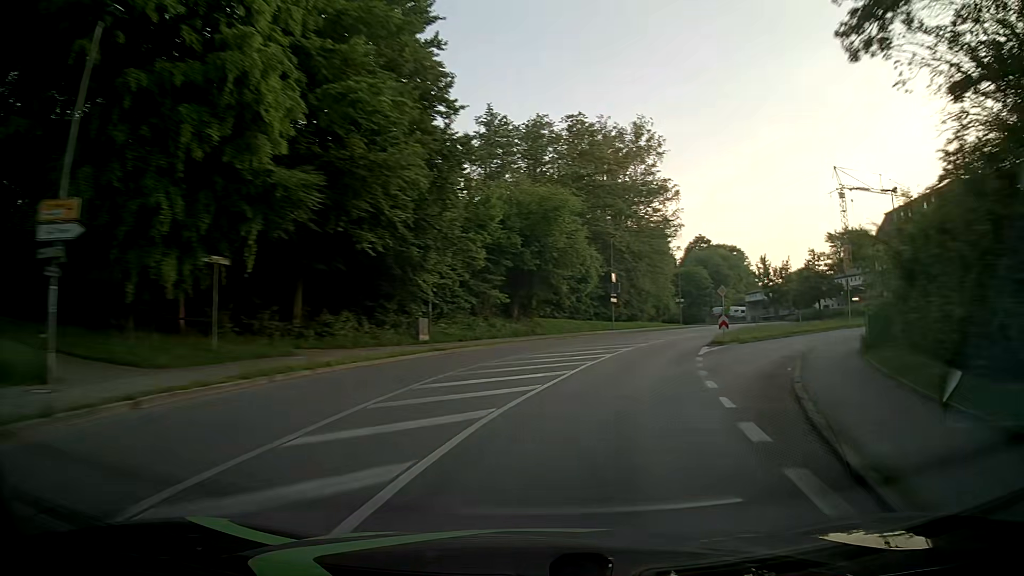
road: unclassified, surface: asphalt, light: Day
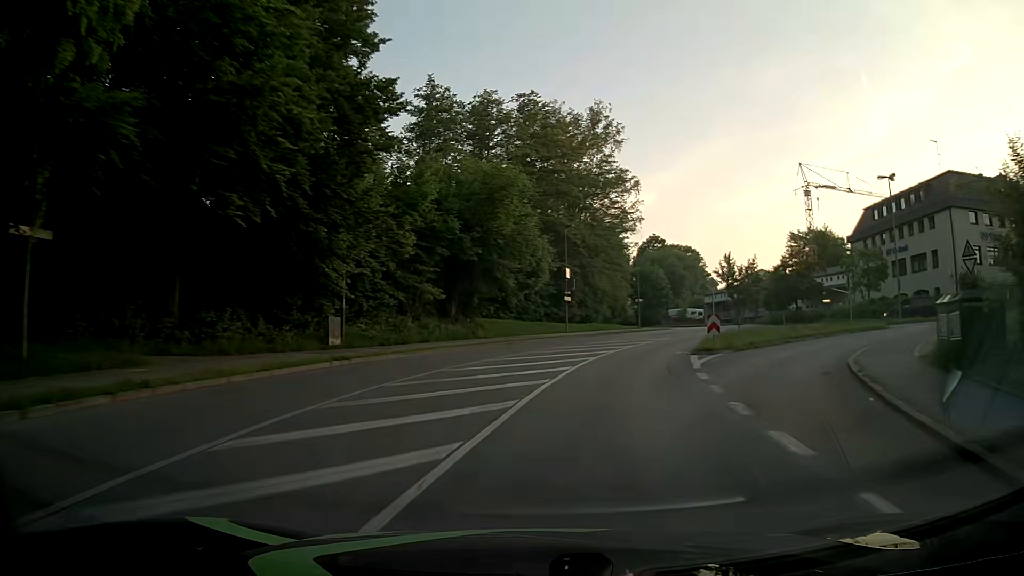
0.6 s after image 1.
(+0.2, +7.1) m; +4°
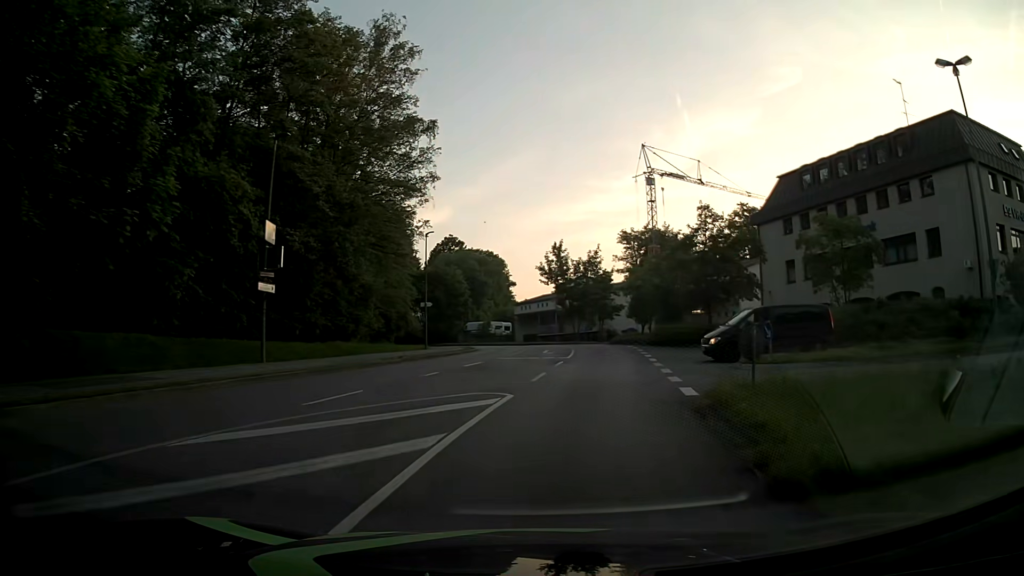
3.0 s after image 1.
(+5.0, +27.4) m; +19°
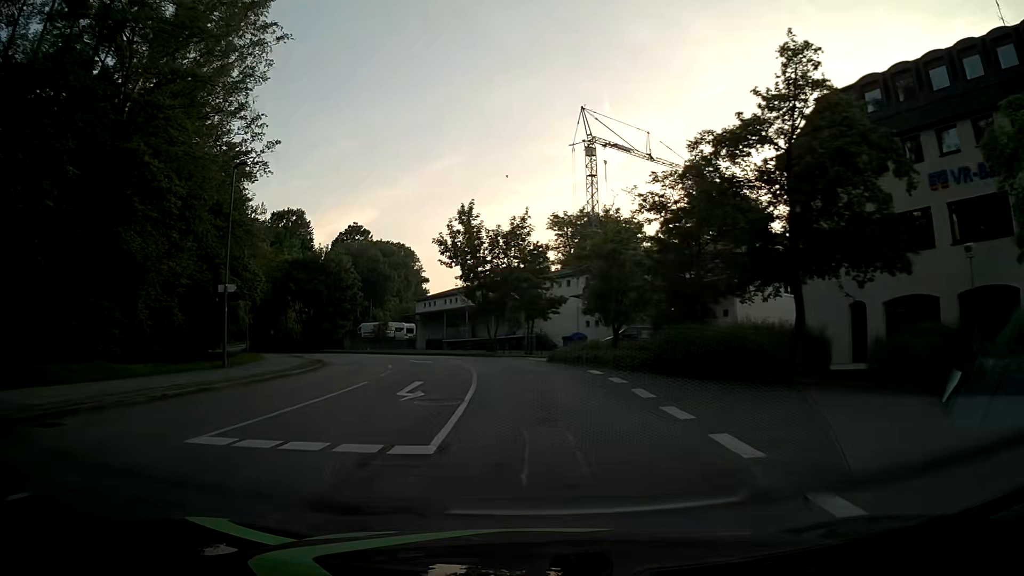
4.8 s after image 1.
(+1.6, +21.2) m; +6°
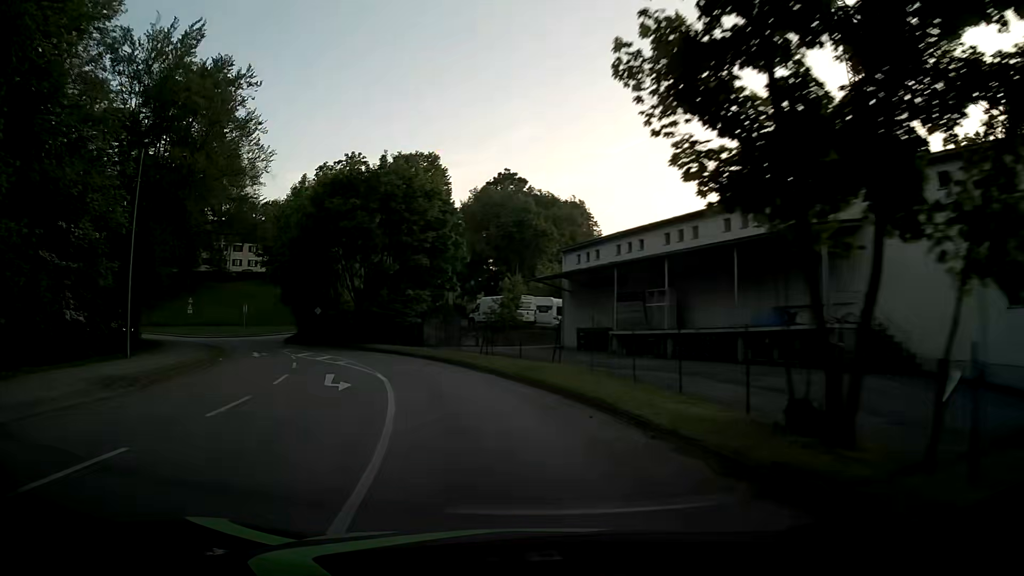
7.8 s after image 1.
(-3.2, +36.6) m; -15°
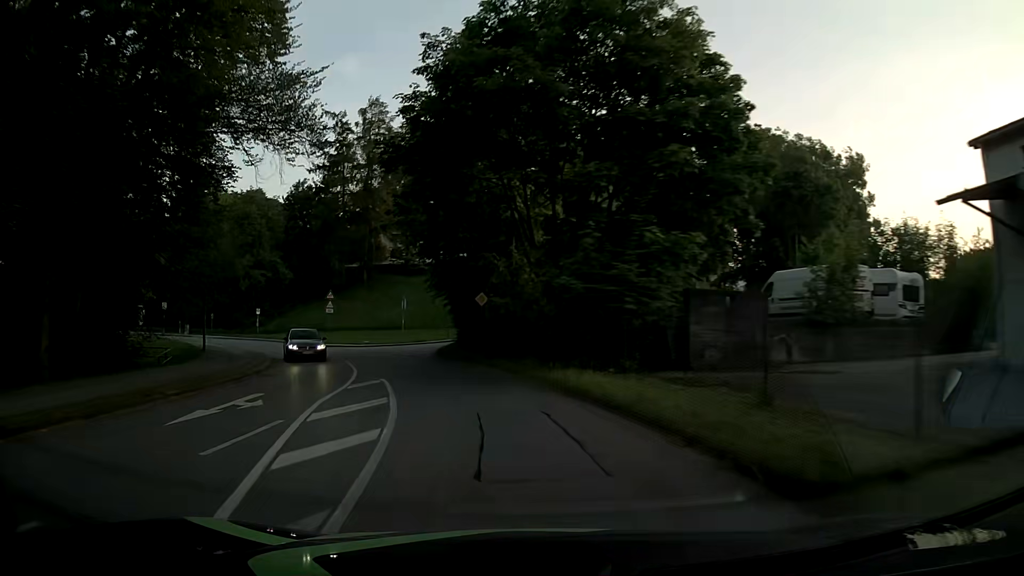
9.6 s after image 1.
(-3.9, +22.2) m; -20°
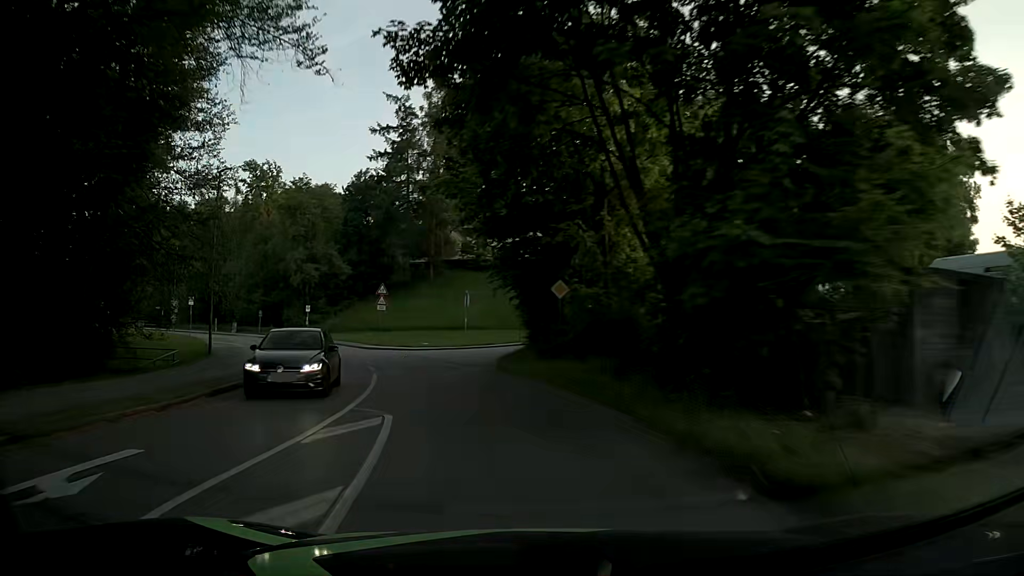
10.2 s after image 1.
(-0.5, +7.6) m; -7°
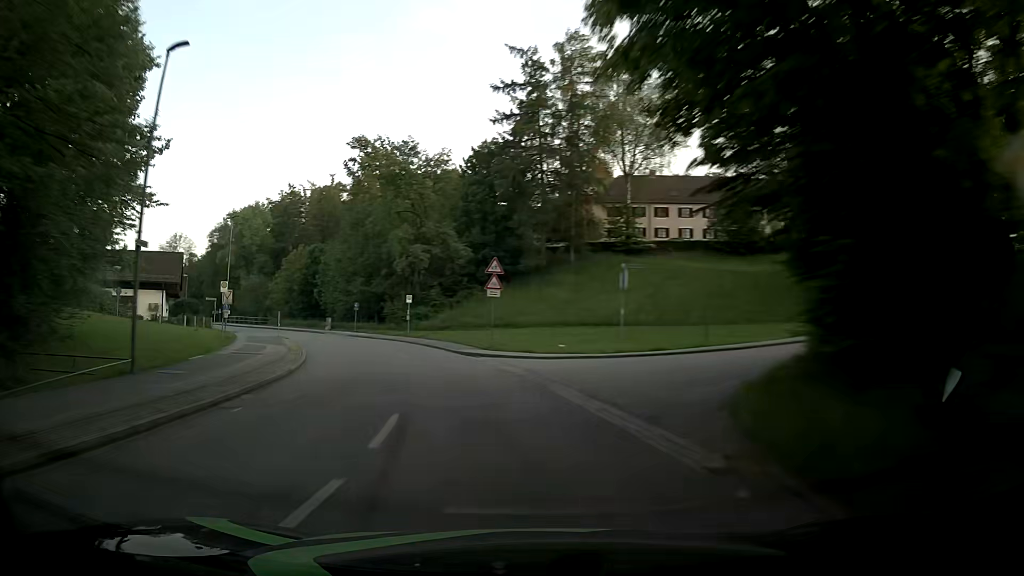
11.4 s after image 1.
(-1.5, +15.2) m; -11°
(-1, +10) (-2, +20) (-5, +29) (-9, +39) (-14, +47) (-19, +56) (-25, +64) (-32, +71) (-38, +79) (-45, +86) m
